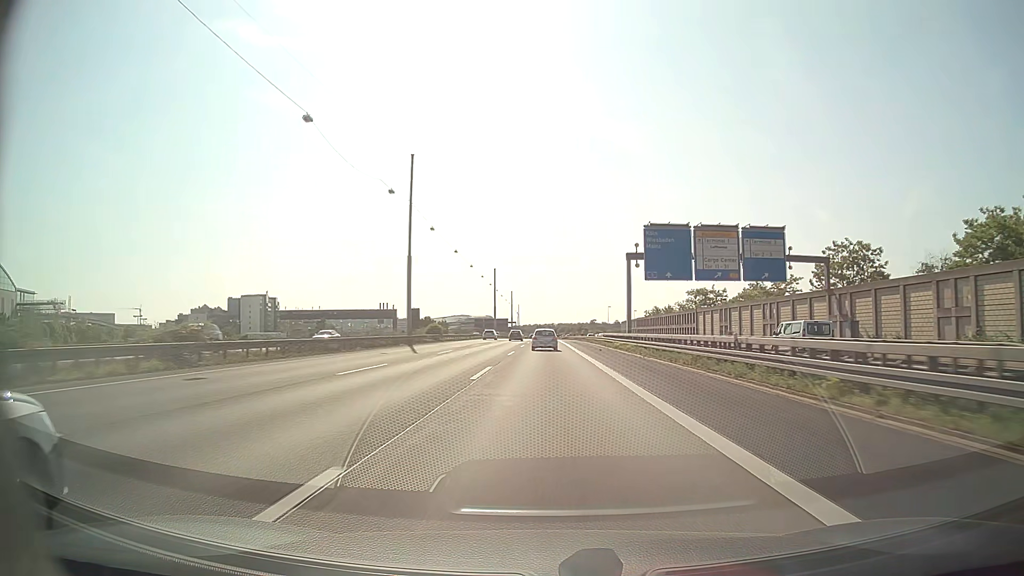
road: motorway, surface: asphalt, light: Day
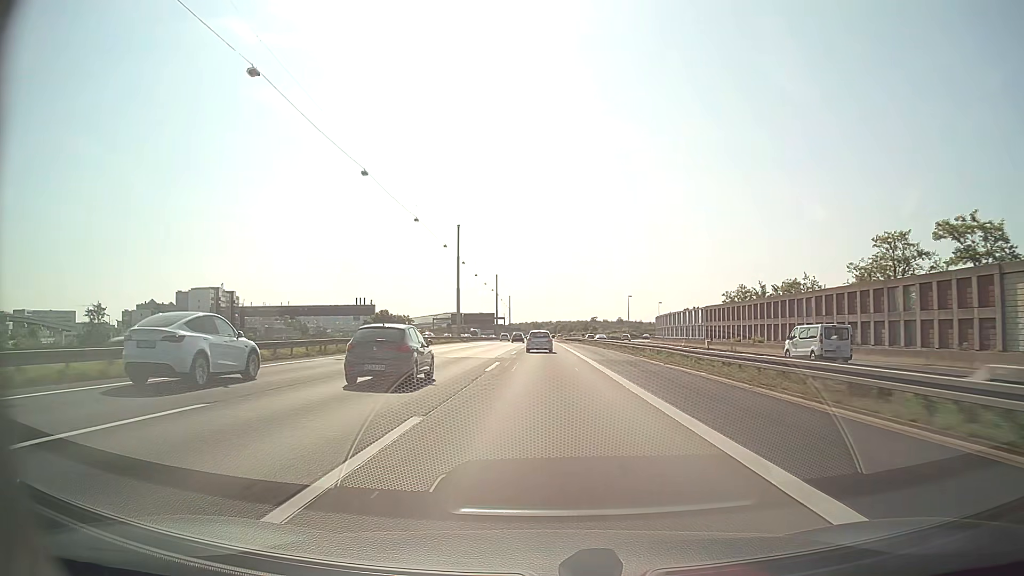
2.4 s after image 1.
(+0.1, +67.7) m; 0°
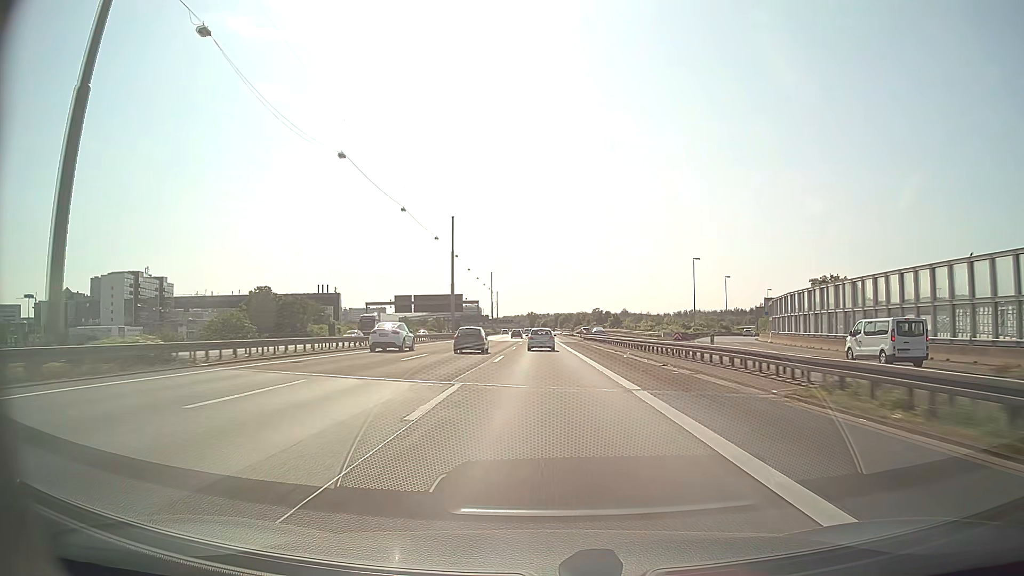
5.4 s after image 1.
(-0.1, +84.7) m; 0°
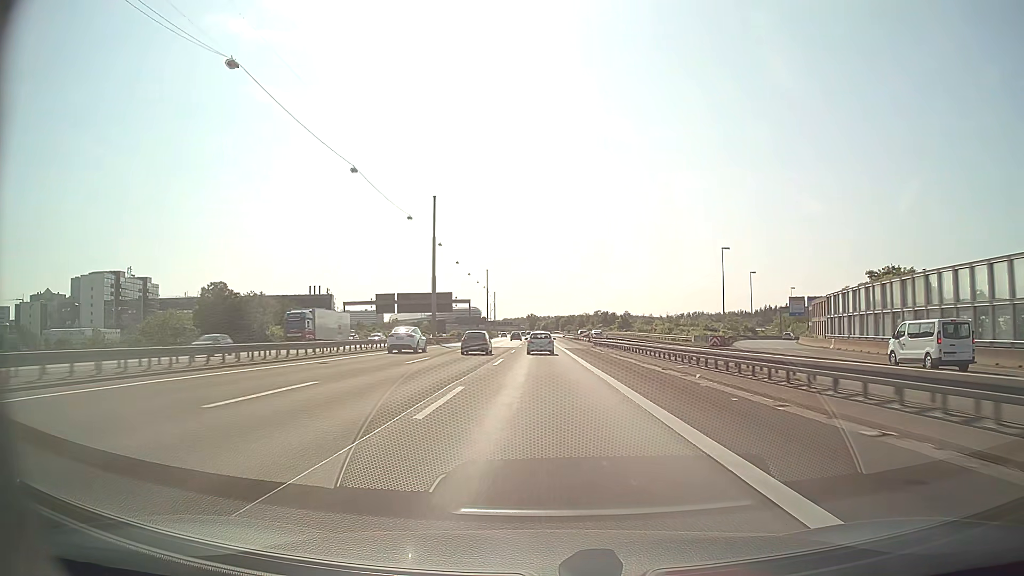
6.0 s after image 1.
(0.0, +17.0) m; 0°
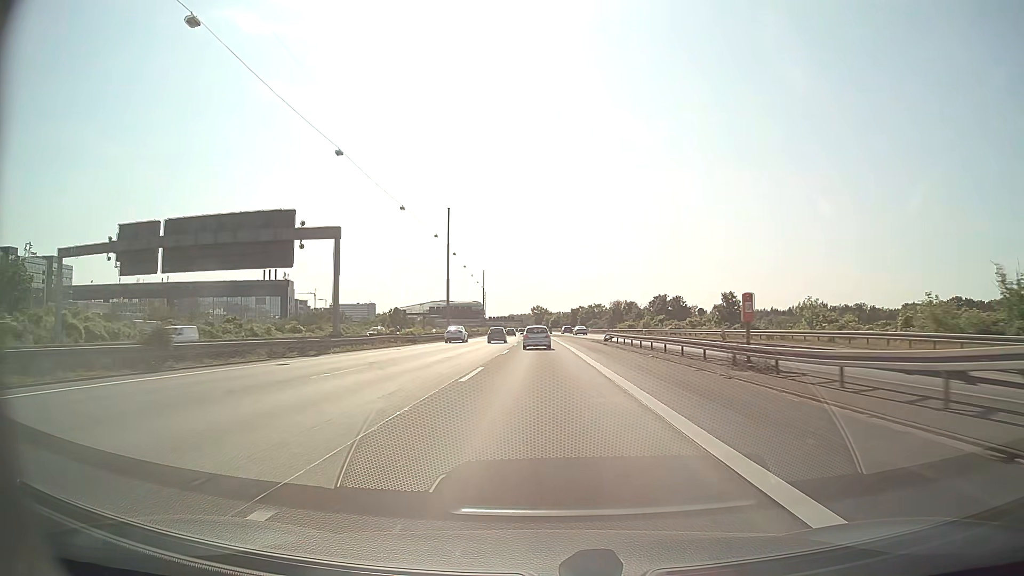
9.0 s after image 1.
(-0.7, +84.8) m; -1°
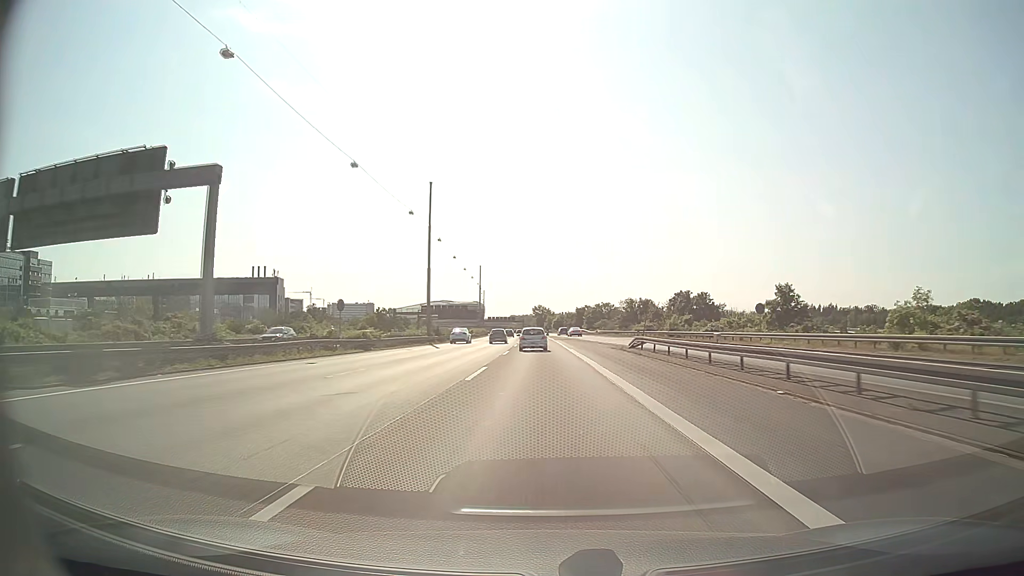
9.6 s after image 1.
(0.0, +16.9) m; 0°
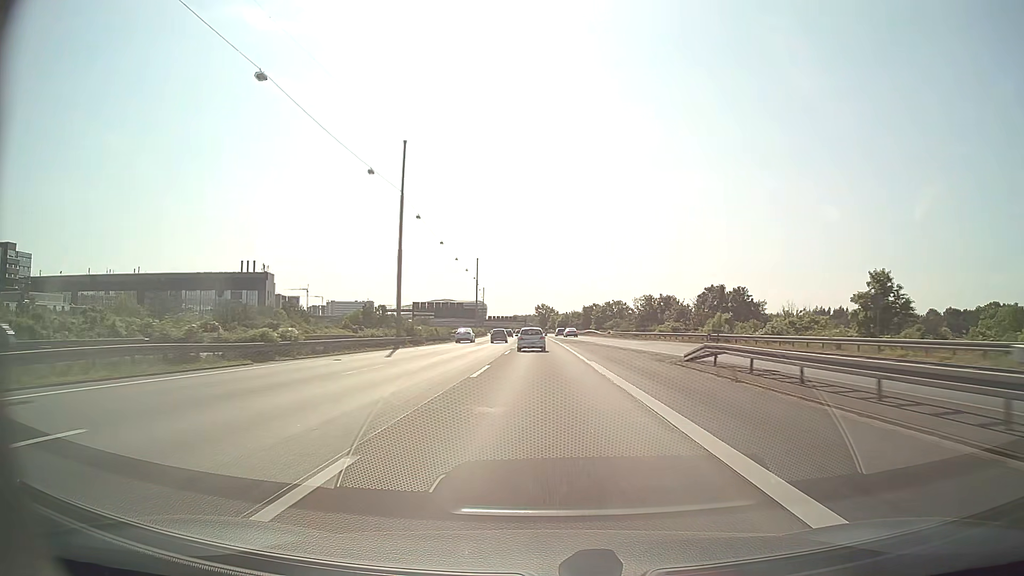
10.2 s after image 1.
(0.0, +16.9) m; 0°
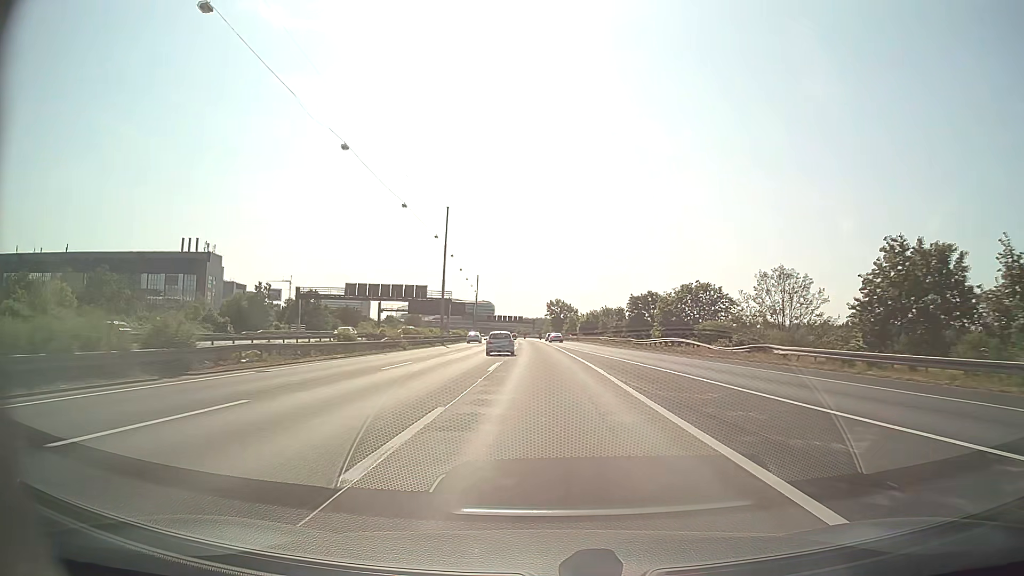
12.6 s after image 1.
(-0.5, +67.2) m; -1°
(0, +10) (0, +20) (0, +30) (0, +40) (-1, +50) (-1, +60) (-1, +70) (-1, +80) (-2, +90) (-2, +100) m
